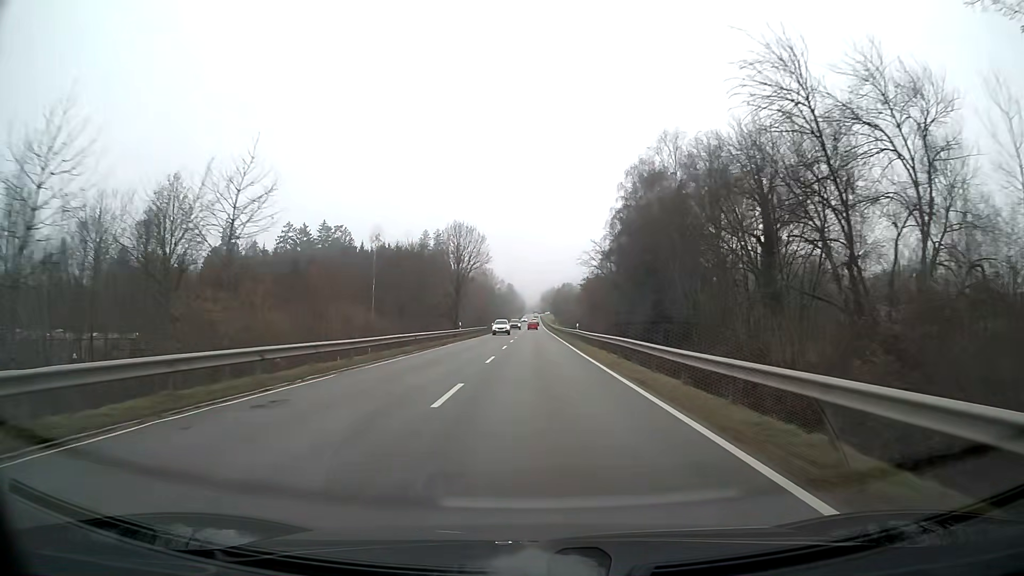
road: secondary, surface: asphalt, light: Day
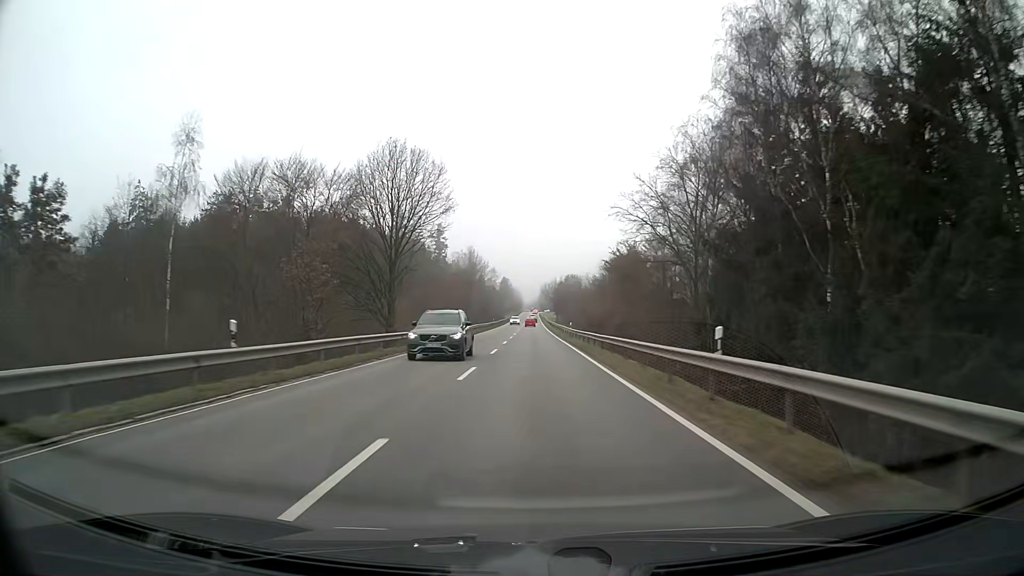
(+0.2, +43.2) m; 0°
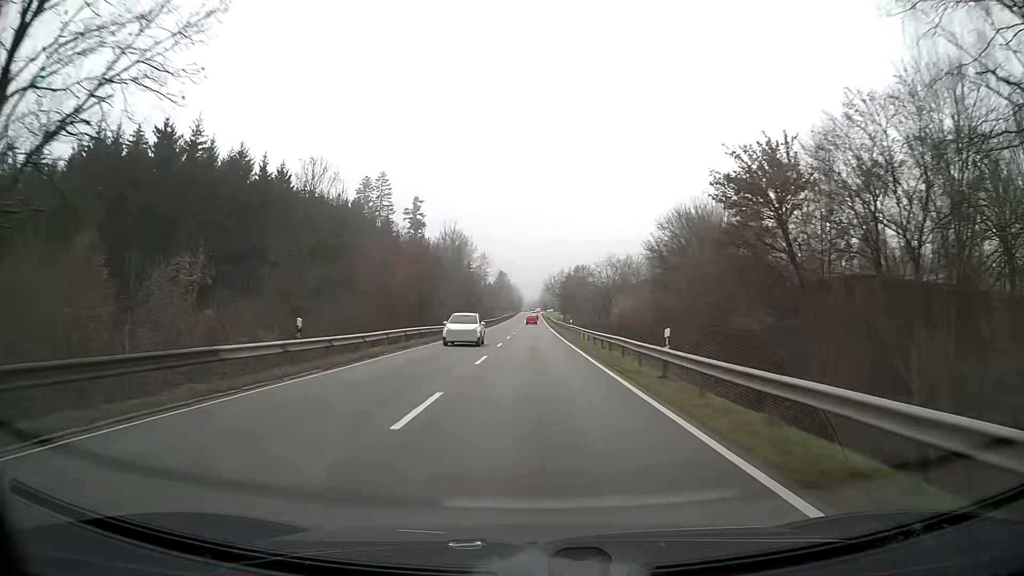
(0.0, +43.5) m; 0°
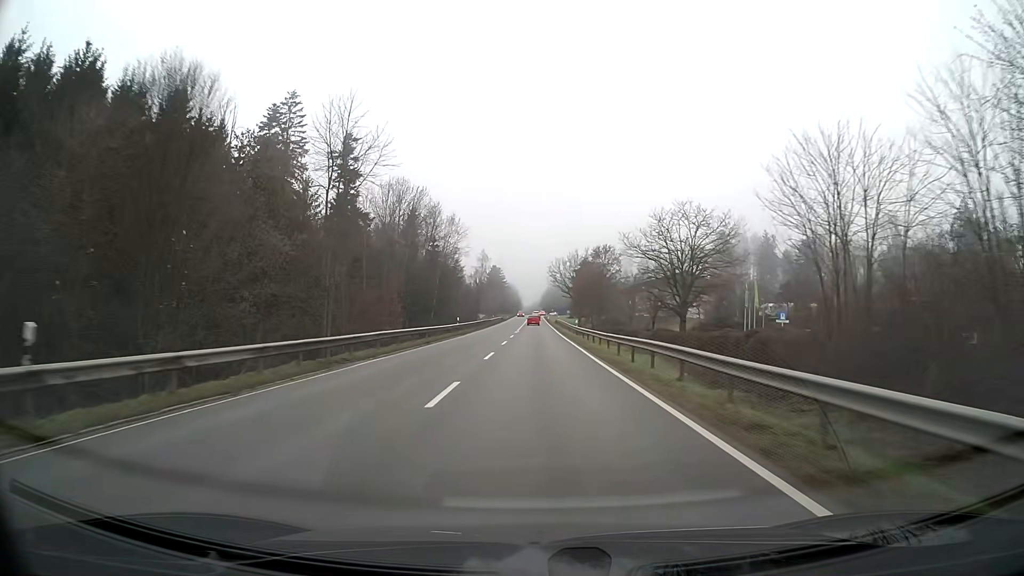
(-0.1, +58.1) m; 0°
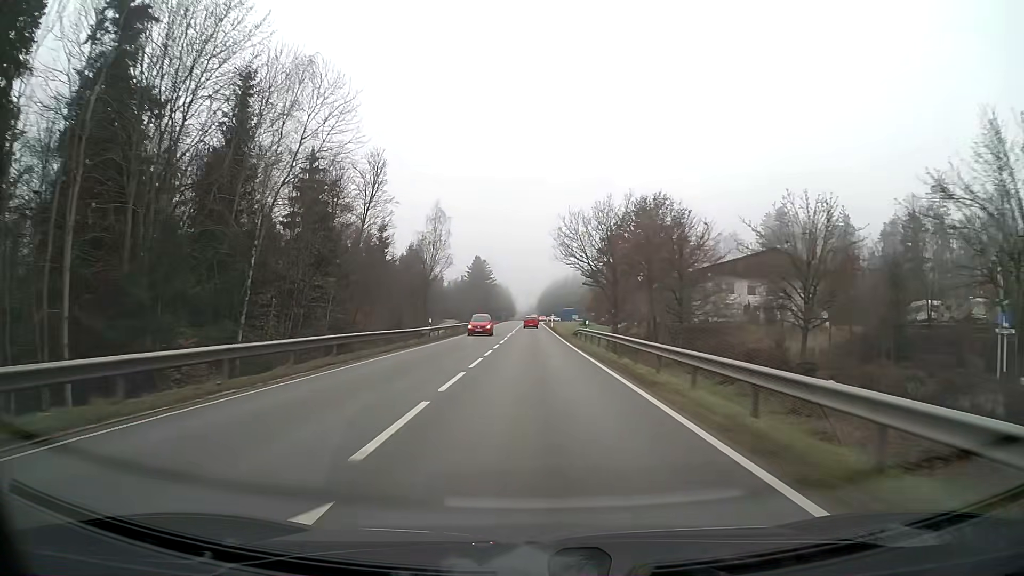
(+0.1, +57.9) m; 0°
